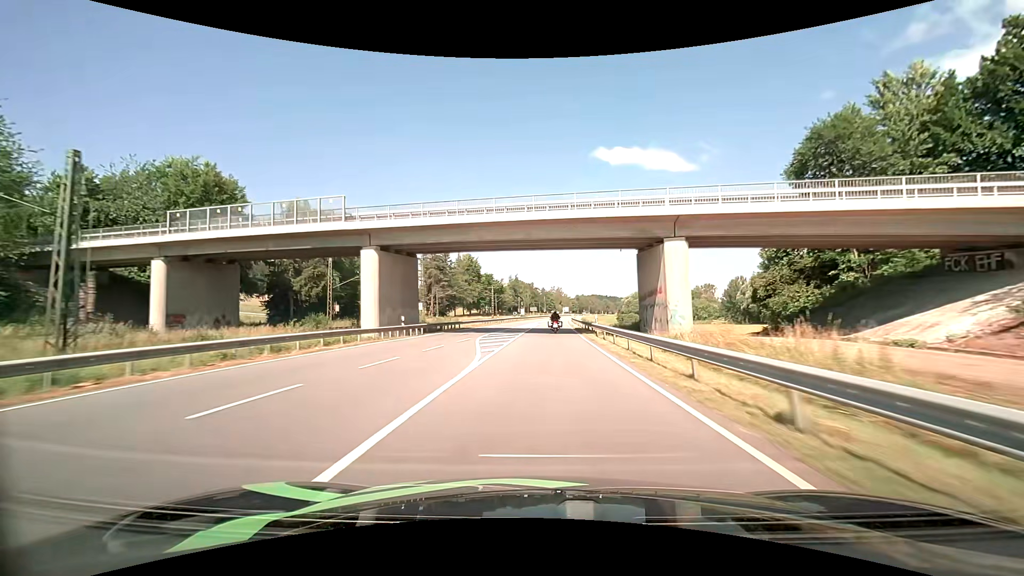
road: primary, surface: asphalt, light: Day
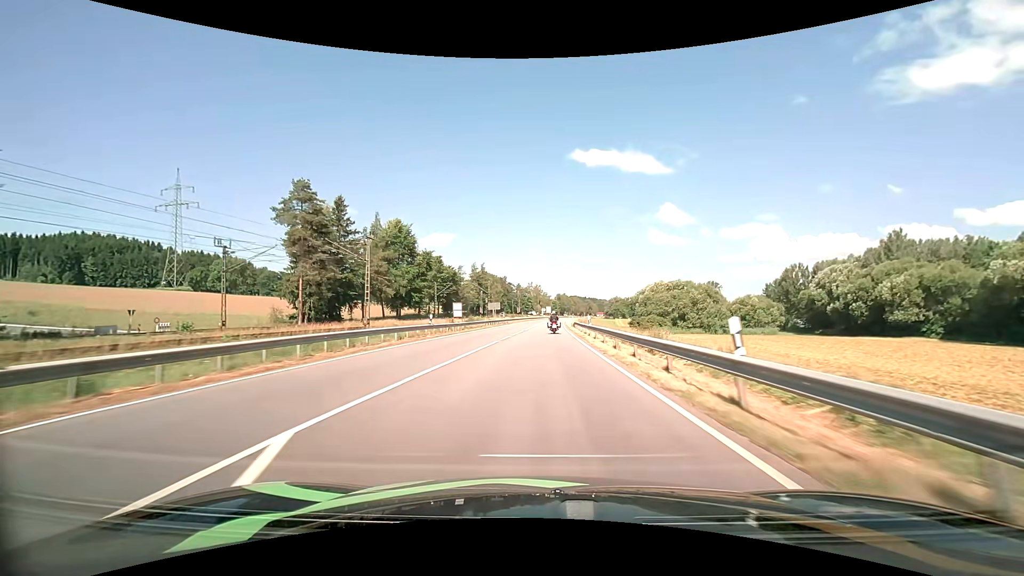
(+1.8, +67.1) m; +3°
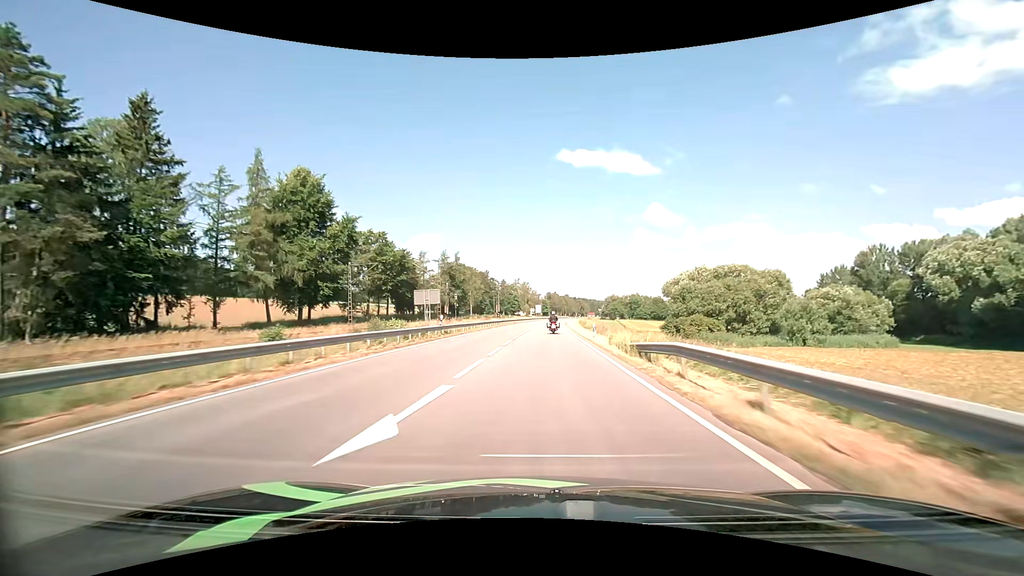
(+0.5, +40.8) m; +1°
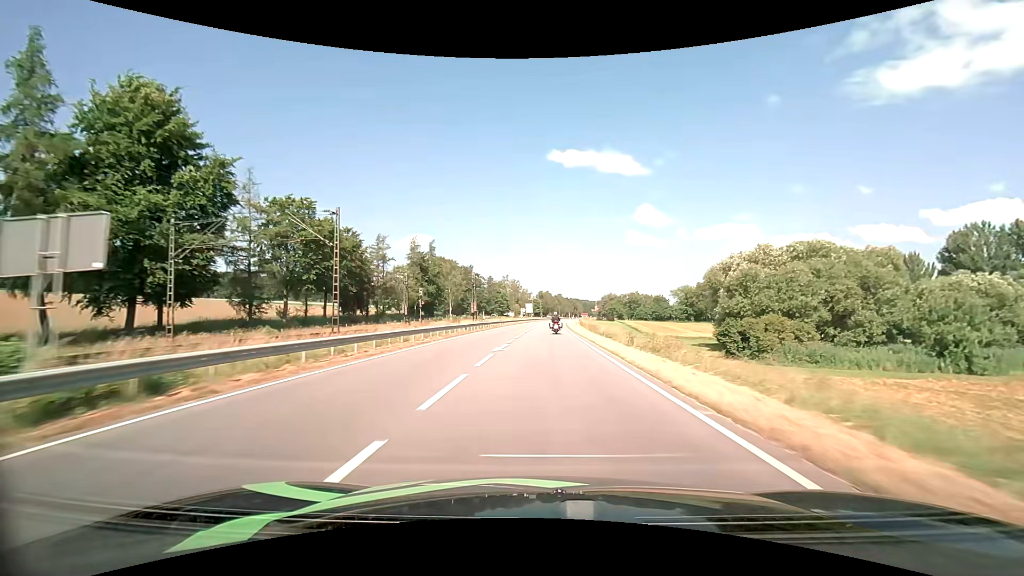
(+0.2, +27.8) m; +1°
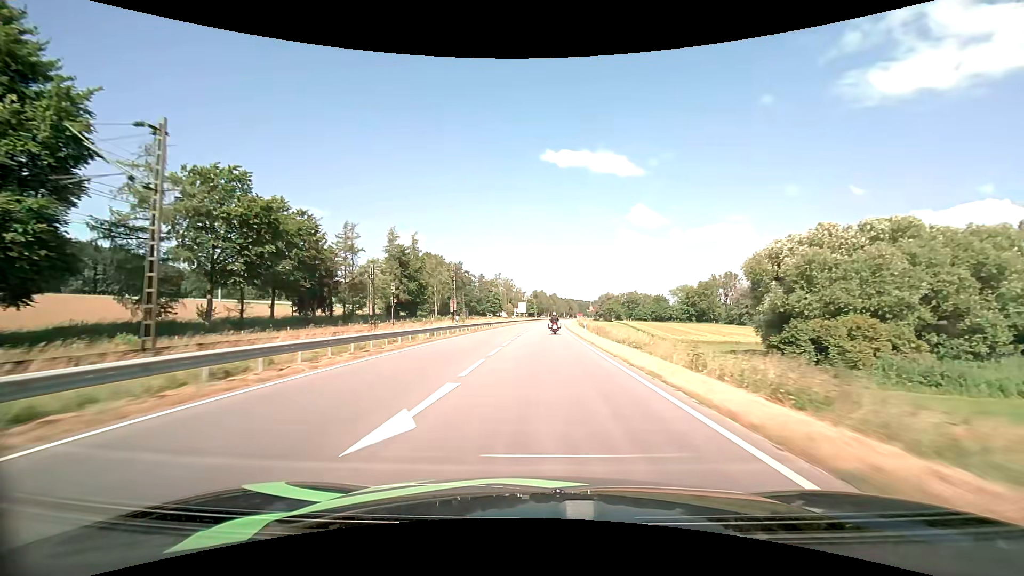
(+0.1, +14.1) m; +1°
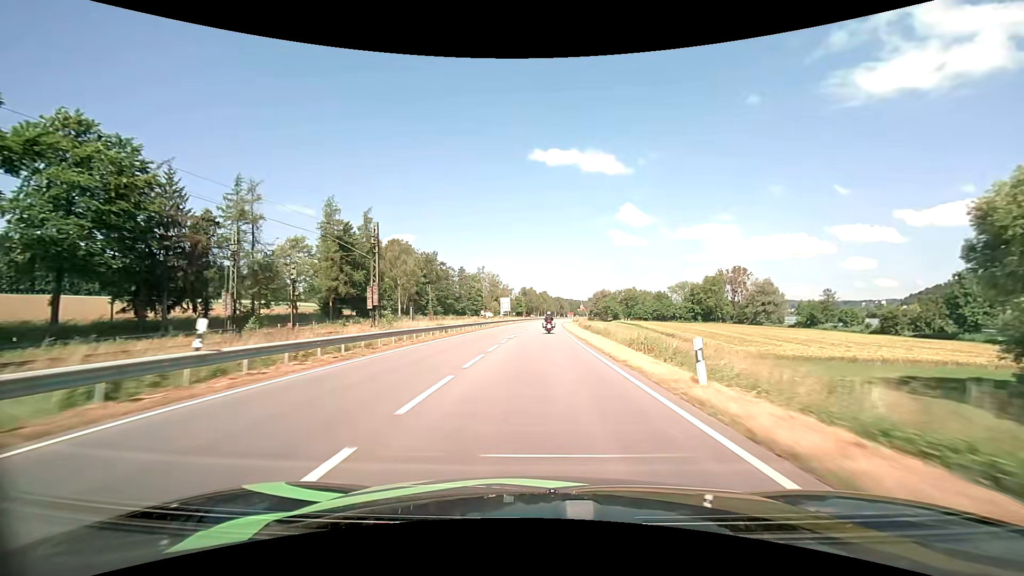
(+0.3, +28.3) m; +1°
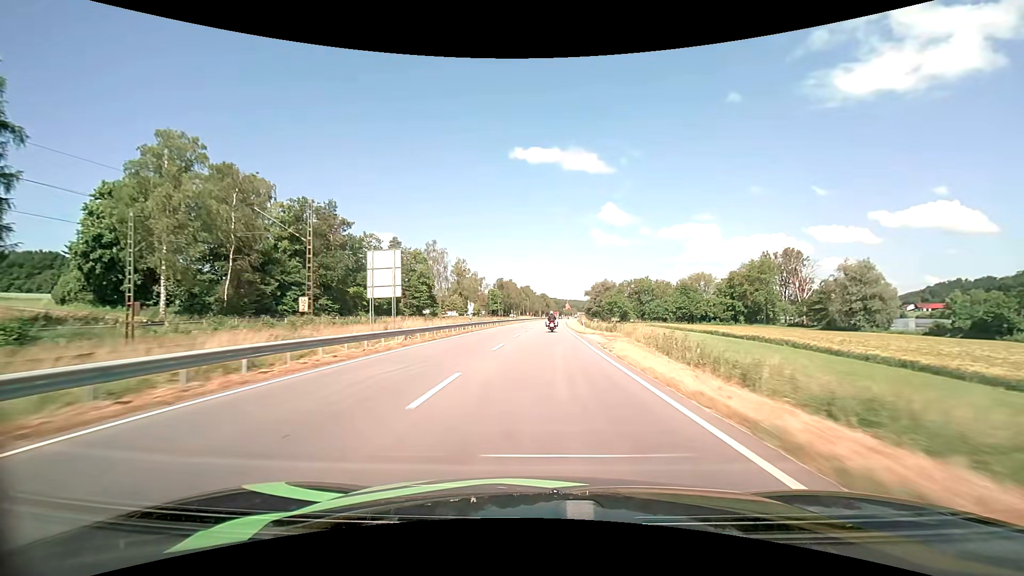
(+1.1, +70.5) m; +2°
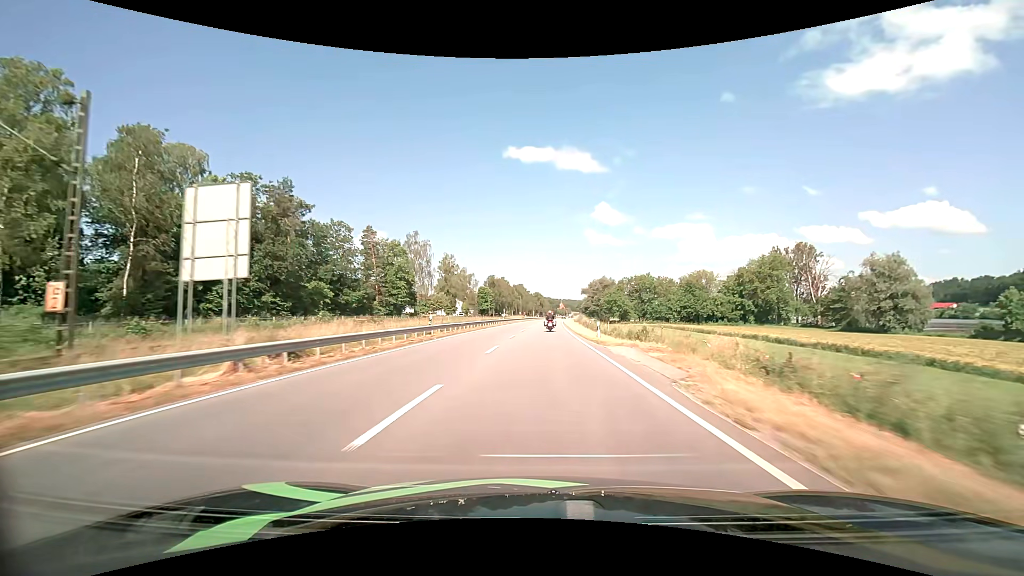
(+0.1, +14.0) m; +1°
(0, +10) (0, +20) (0, +30) (+1, +40) (+1, +50) (+1, +60) (+1, +70) (+2, +80) (+2, +90) (+3, +100) m
